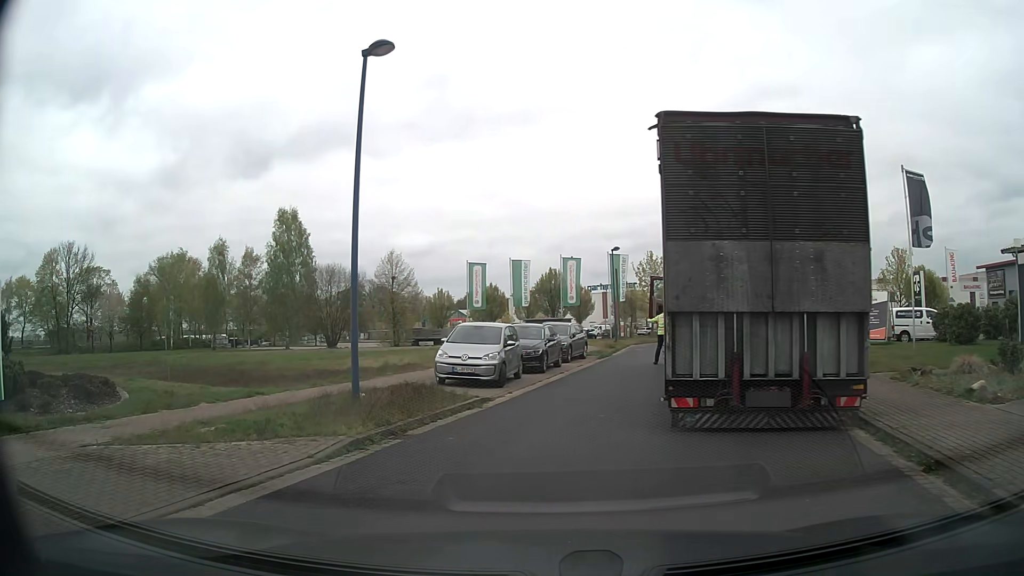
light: Day
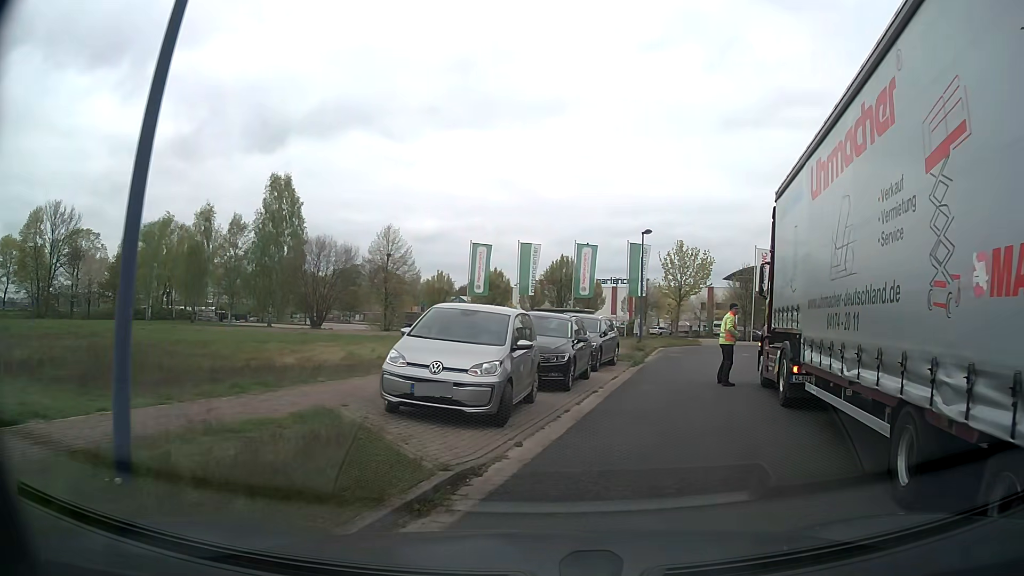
(-0.5, +7.4) m; 0°
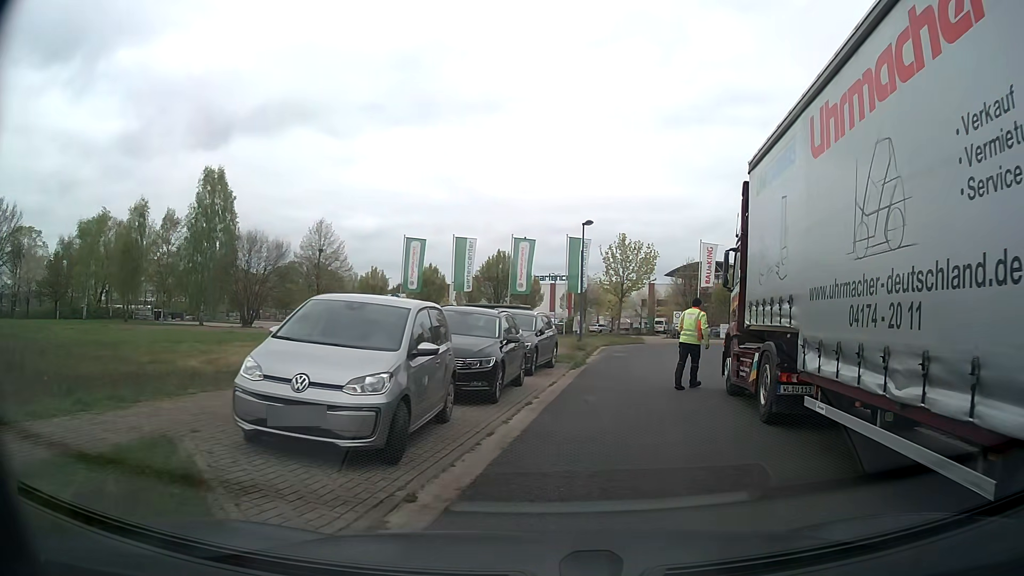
(+0.1, +2.5) m; +5°
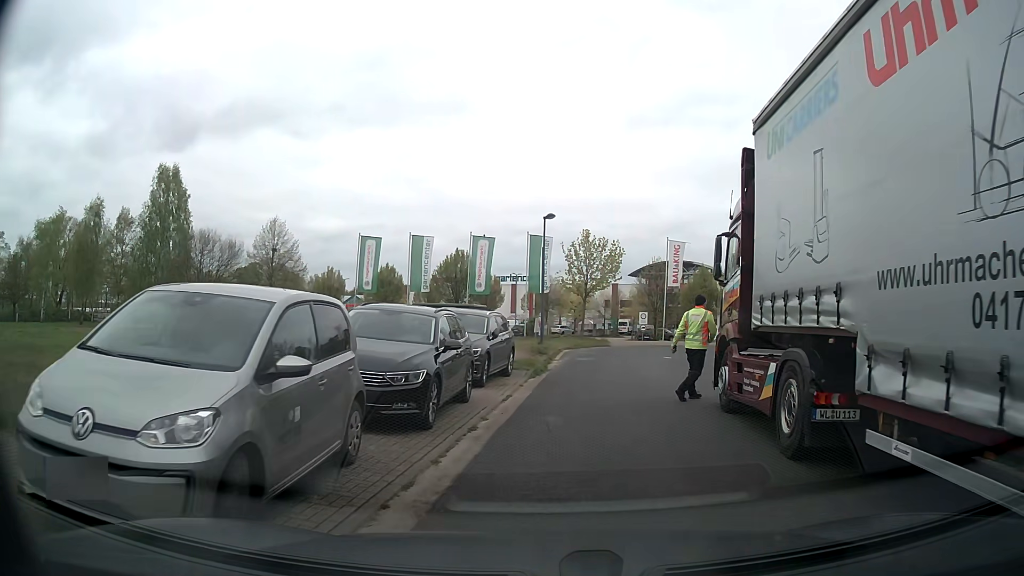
(+0.1, +2.6) m; +3°
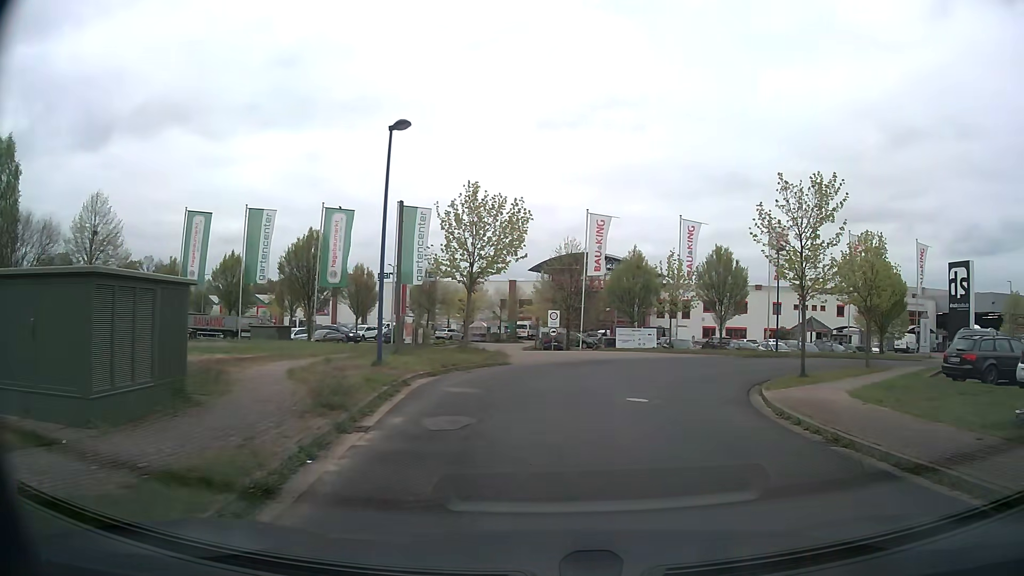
(+1.2, +15.9) m; +8°
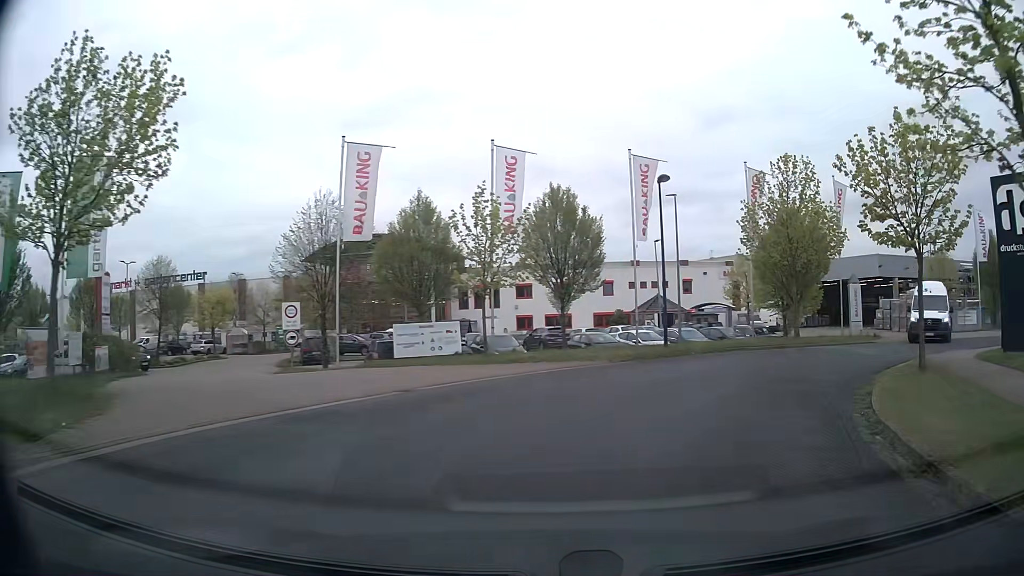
(+2.4, +16.8) m; +16°
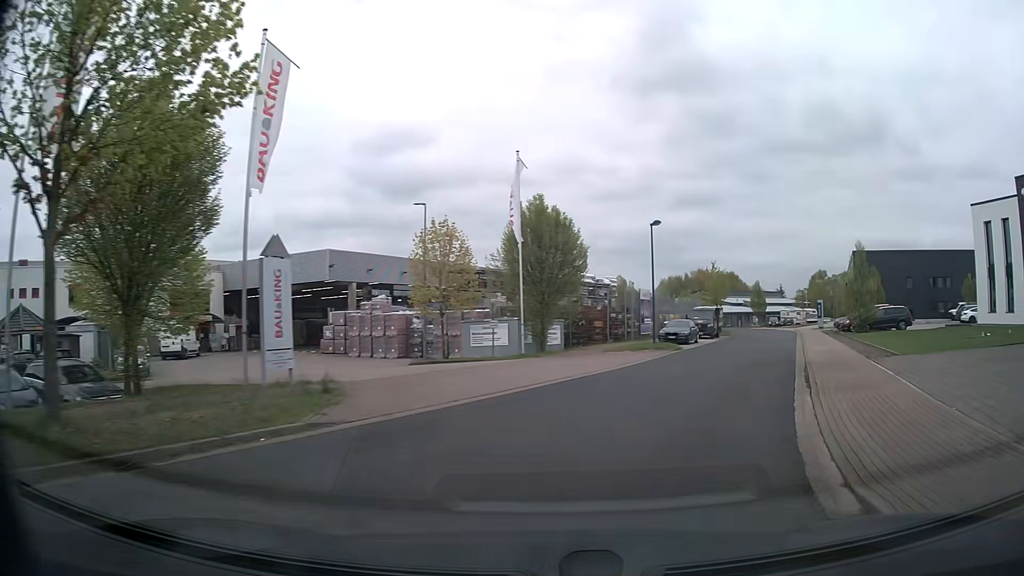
(+9.3, +19.9) m; +48°
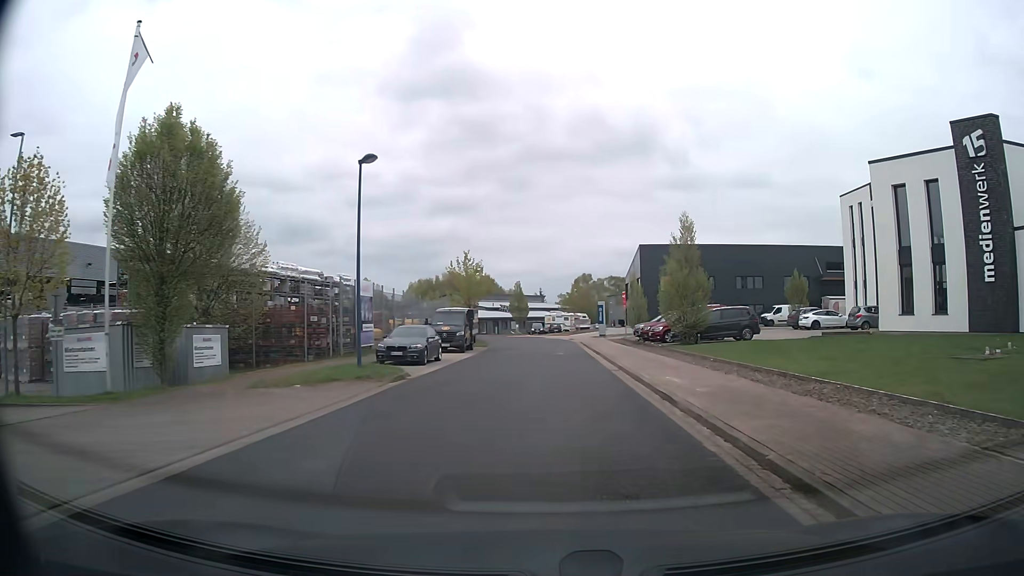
(+3.3, +14.6) m; +21°
